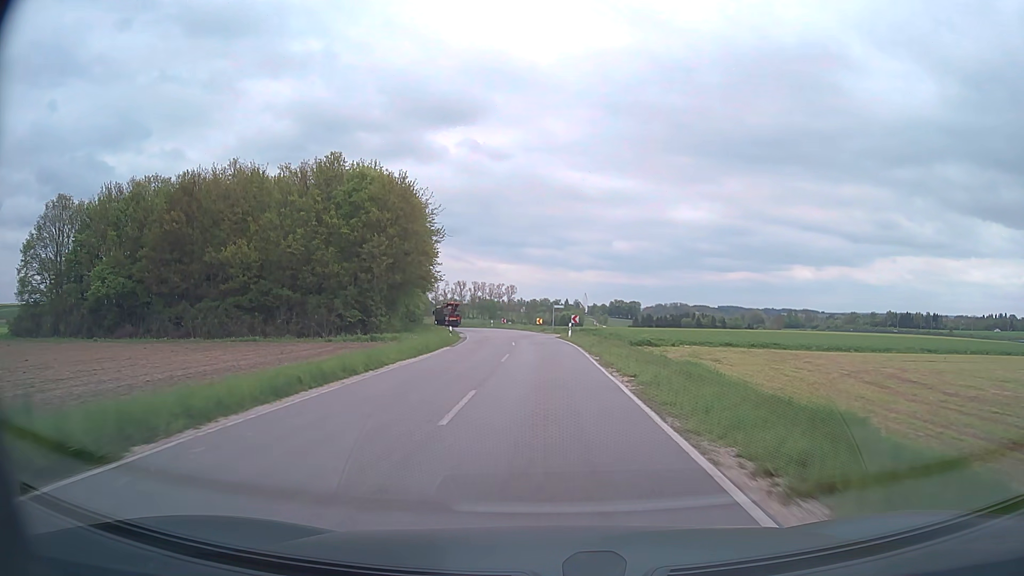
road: tertiary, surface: asphalt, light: Day
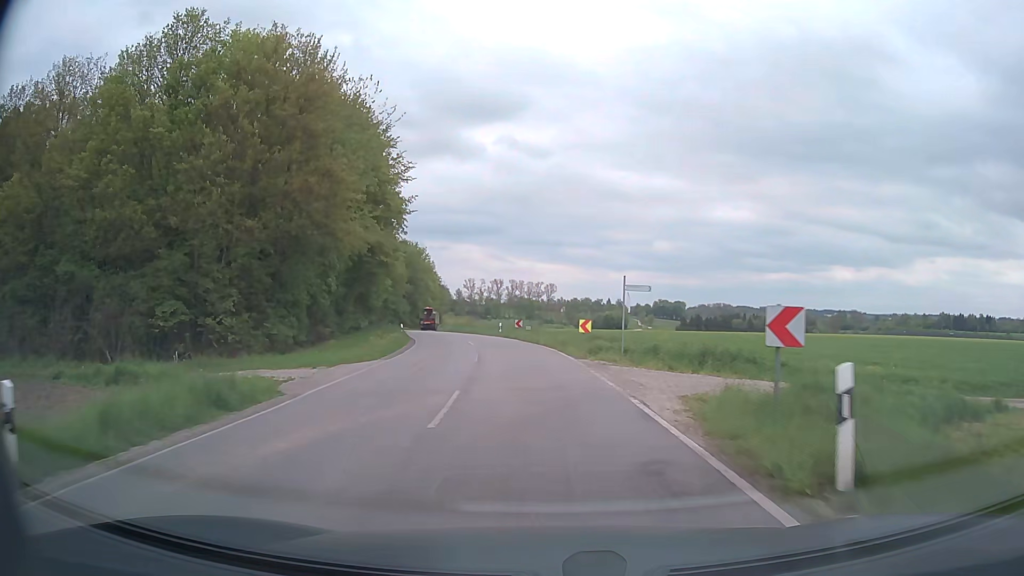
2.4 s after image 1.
(-0.4, +36.6) m; -3°
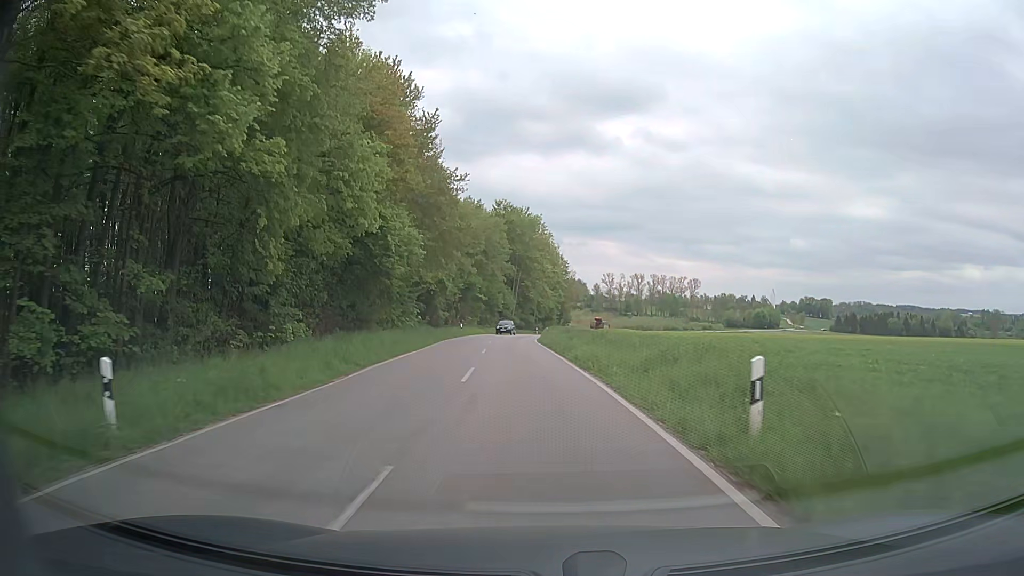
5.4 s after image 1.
(-3.8, +42.5) m; -12°
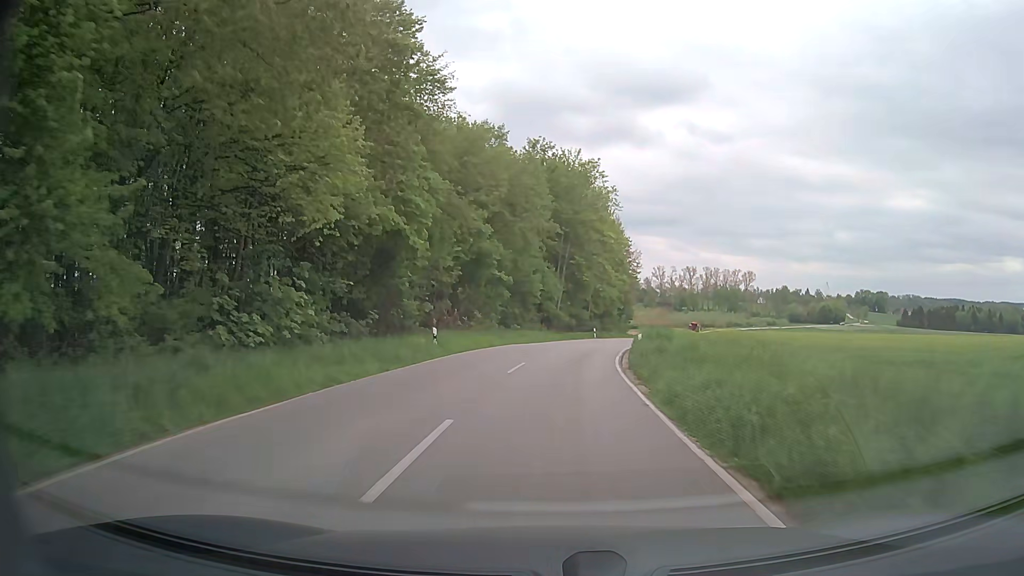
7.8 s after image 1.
(-1.6, +33.6) m; -5°
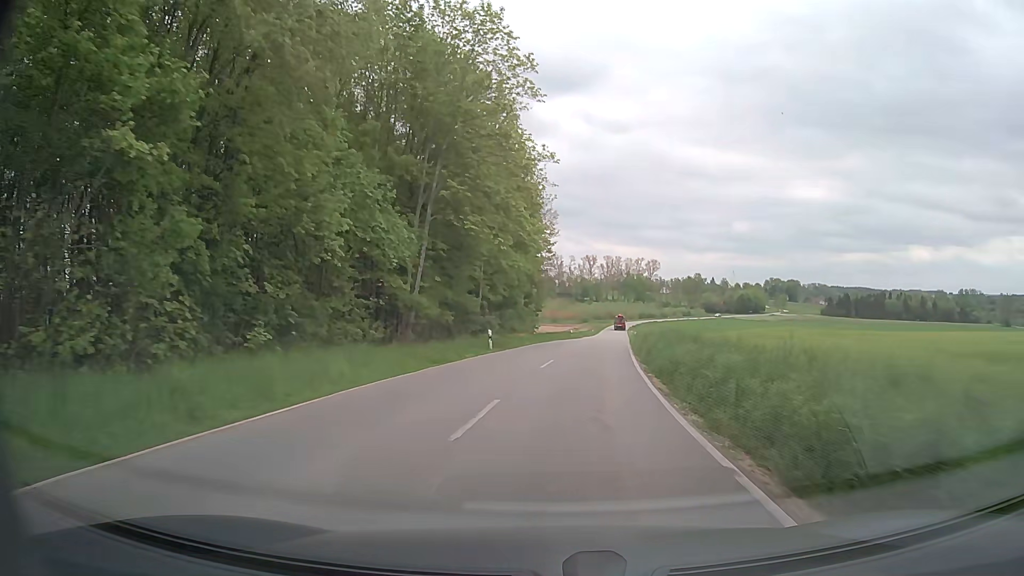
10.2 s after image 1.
(+2.1, +33.1) m; +9°
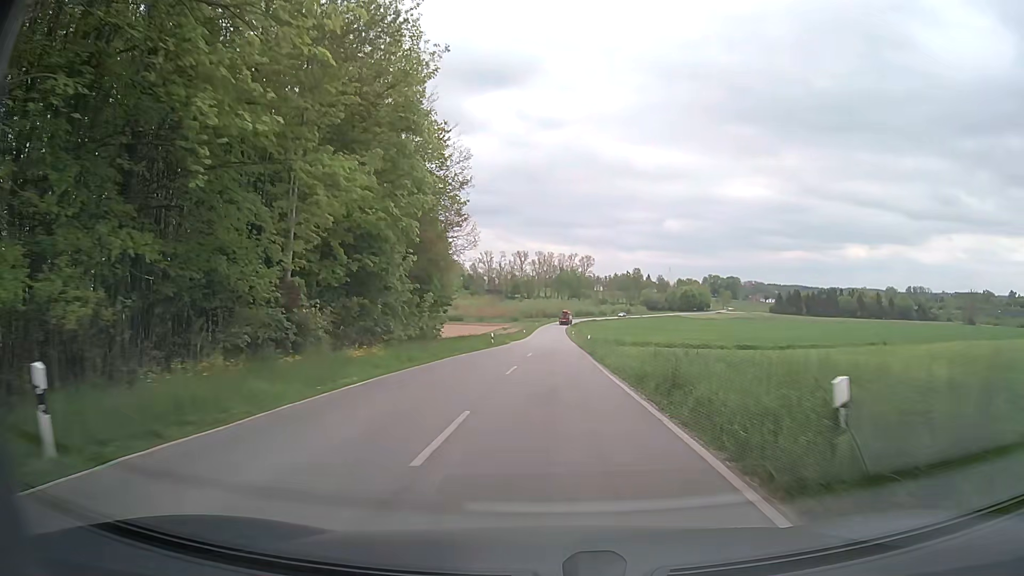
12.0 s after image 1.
(+1.7, +25.4) m; +6°
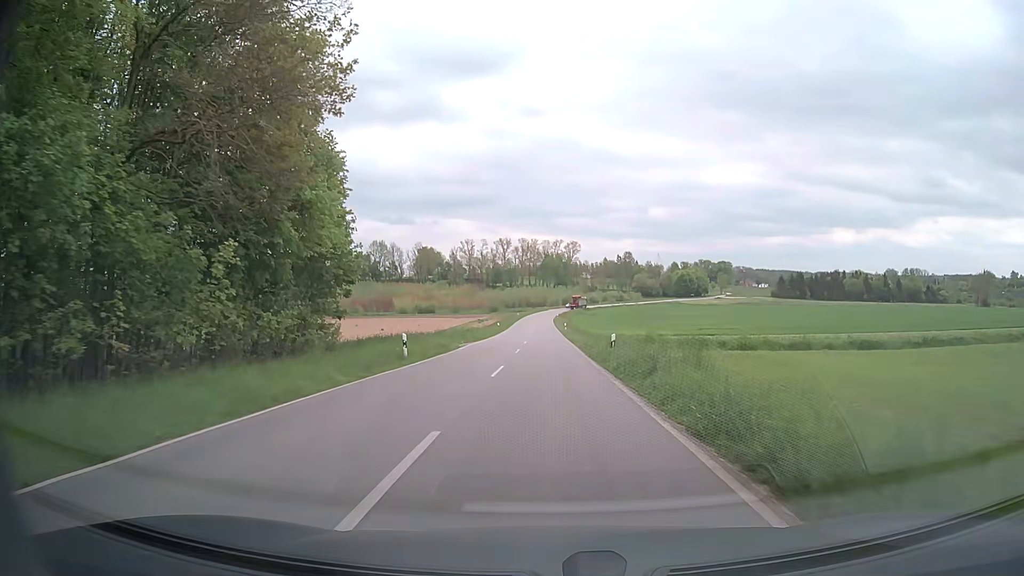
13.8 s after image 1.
(+0.4, +26.8) m; +2°
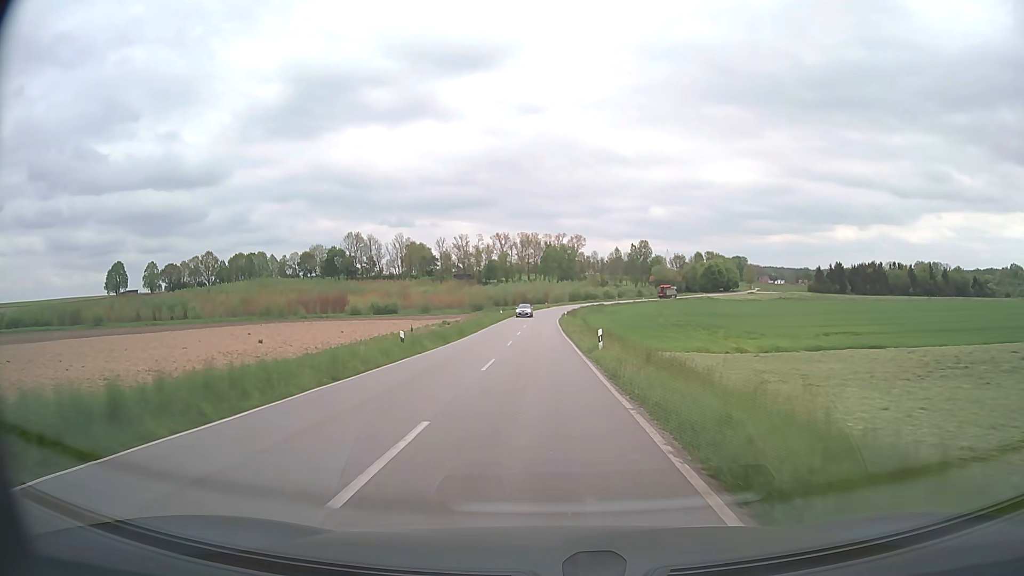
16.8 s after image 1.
(+0.1, +47.8) m; 0°
(0, +10) (0, +20) (0, +30) (0, +40) (0, +50) (0, +60) (0, +70) (0, +80) (0, +90) (+1, +100) m
